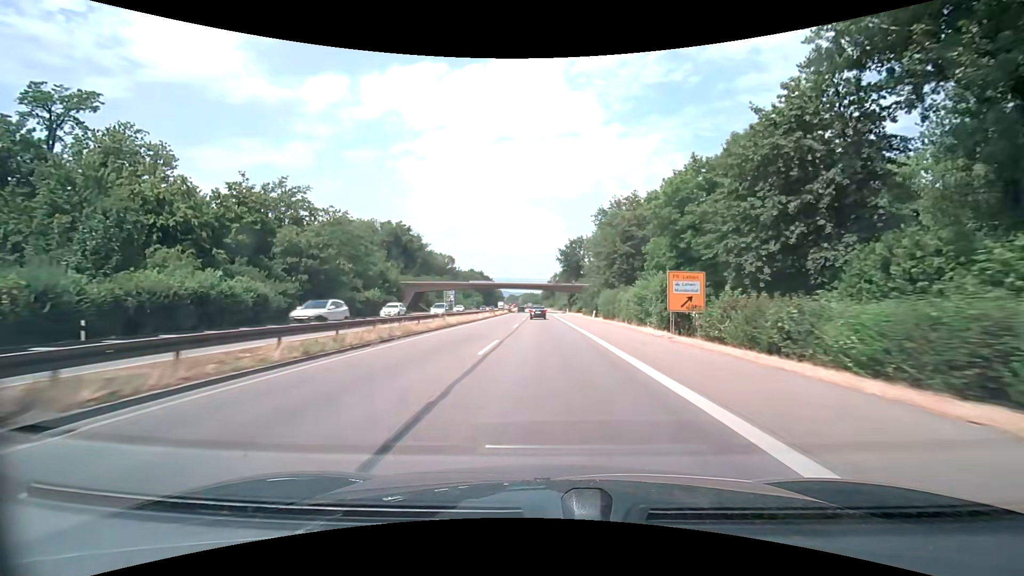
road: trunk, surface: asphalt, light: Day
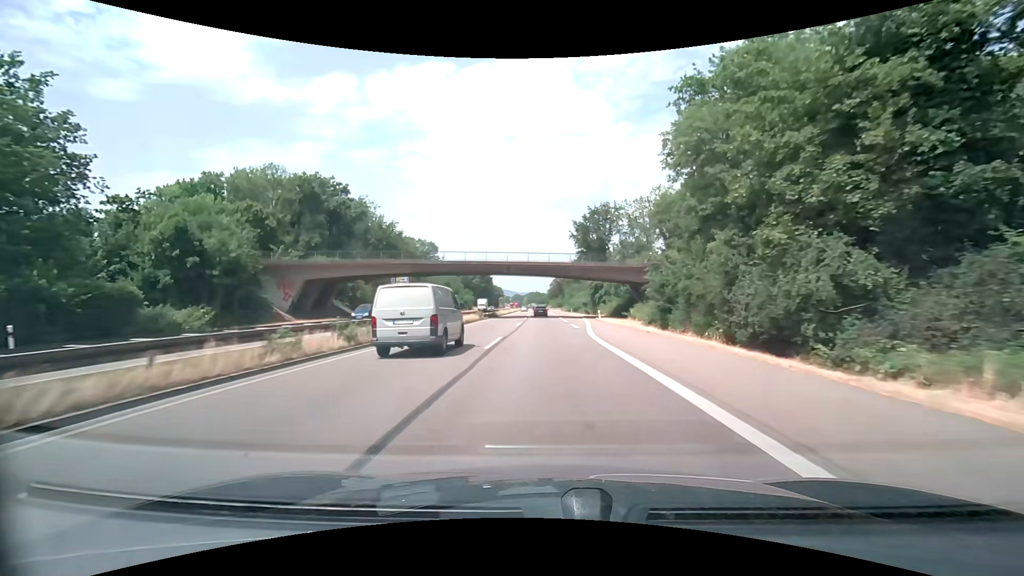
(-0.4, +53.1) m; -1°
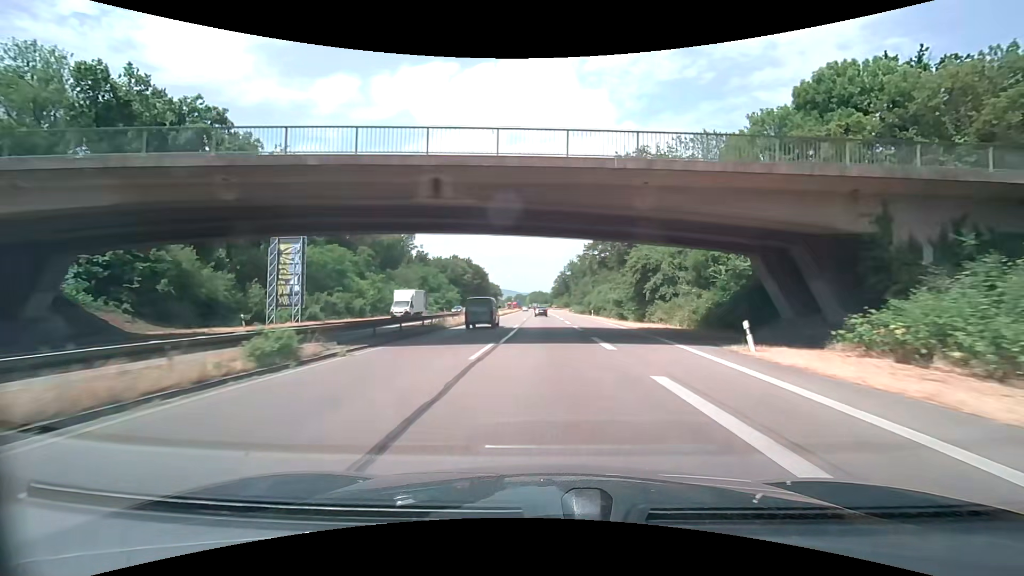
(-0.1, +39.7) m; 0°
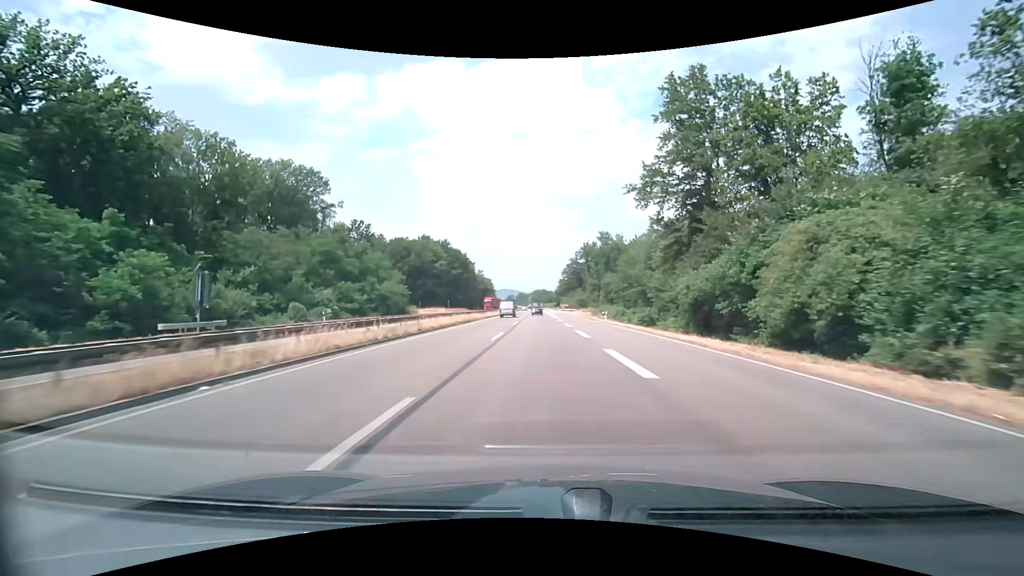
(-0.3, +66.1) m; 0°
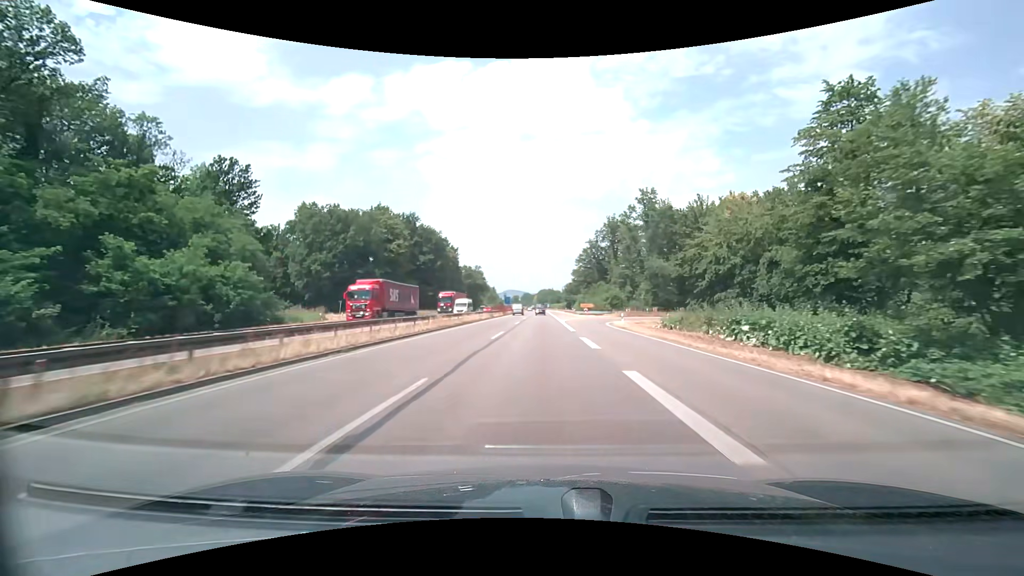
(-0.3, +52.8) m; -1°
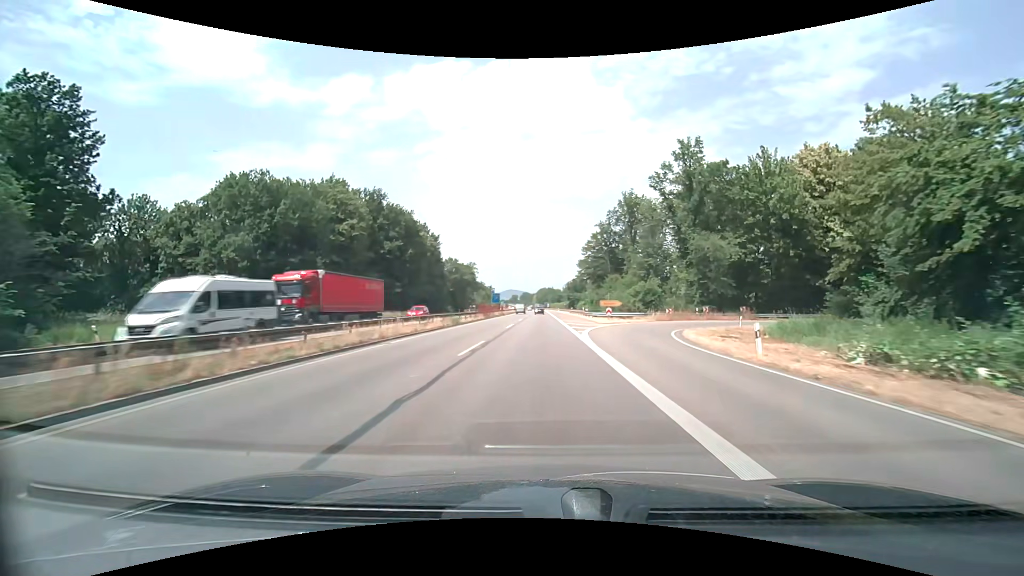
(0.0, +26.4) m; 0°
(0, +10) (0, +20) (0, +30) (0, +40) (0, +50) (0, +60) (-1, +70) (-1, +80) (-1, +90) (-1, +100) m
